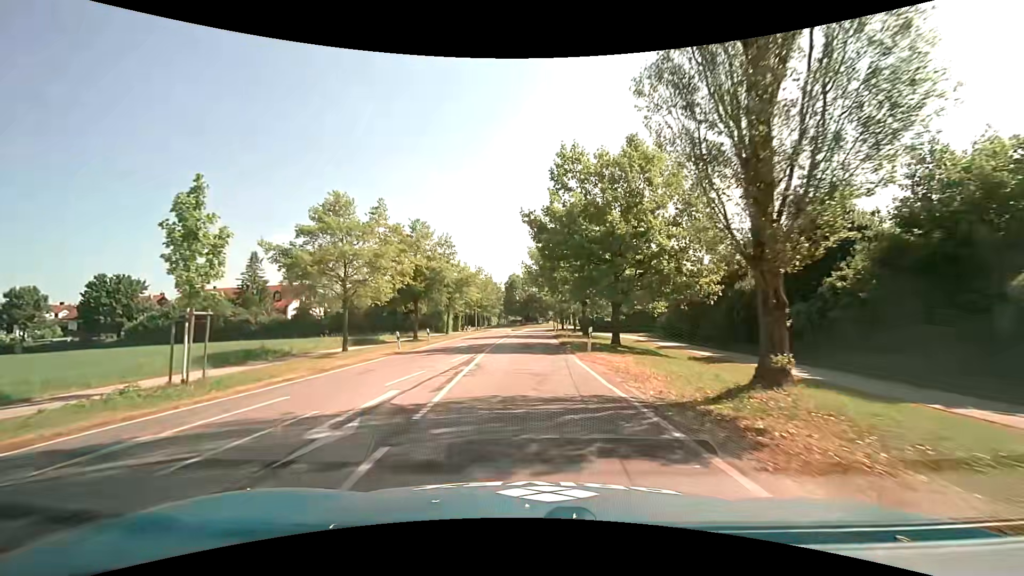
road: tertiary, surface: asphalt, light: Day
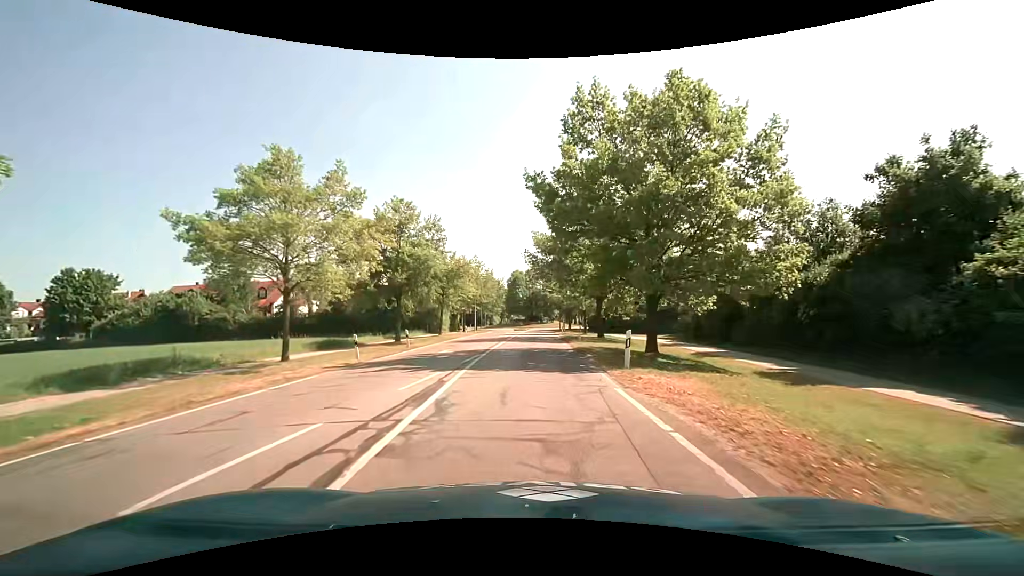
(0.0, +7.1) m; -1°
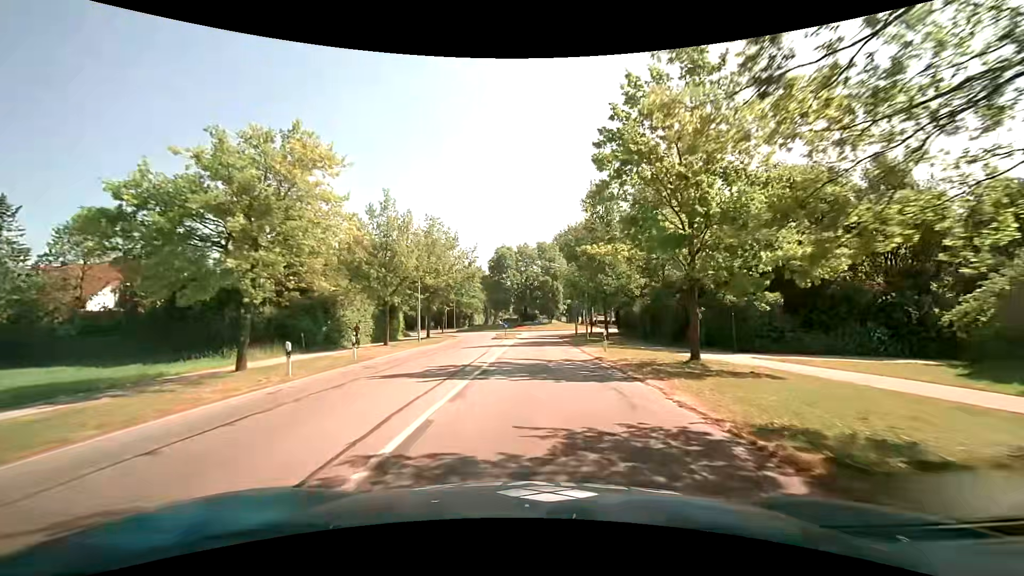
(+0.3, +35.7) m; +1°
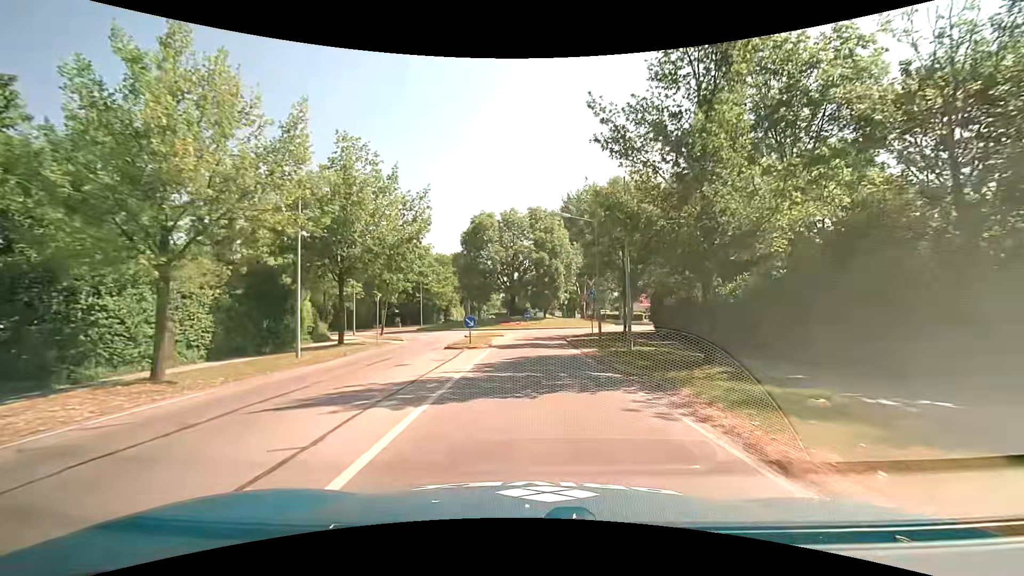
(+0.1, +19.8) m; +1°
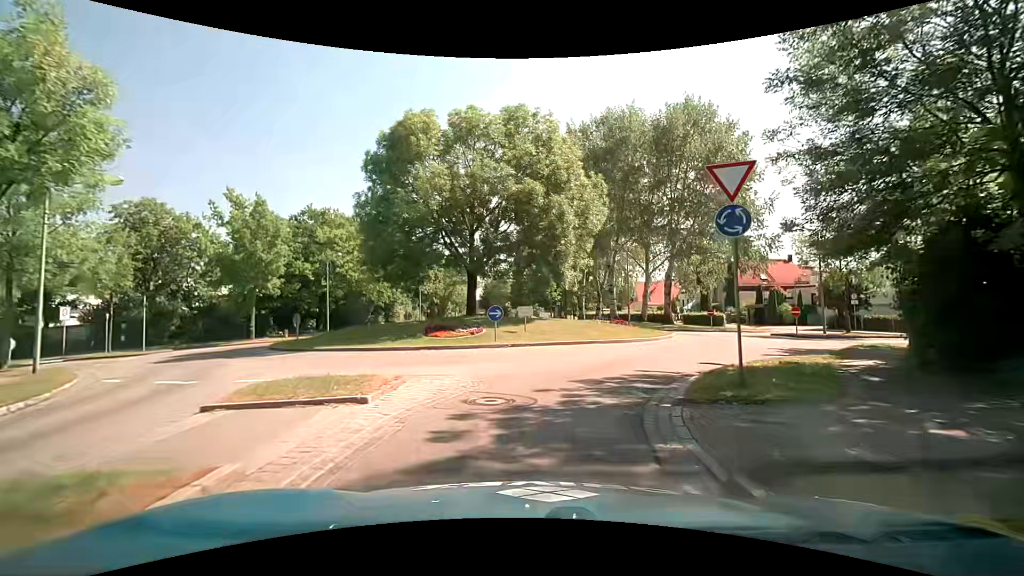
(+0.3, +25.9) m; +2°
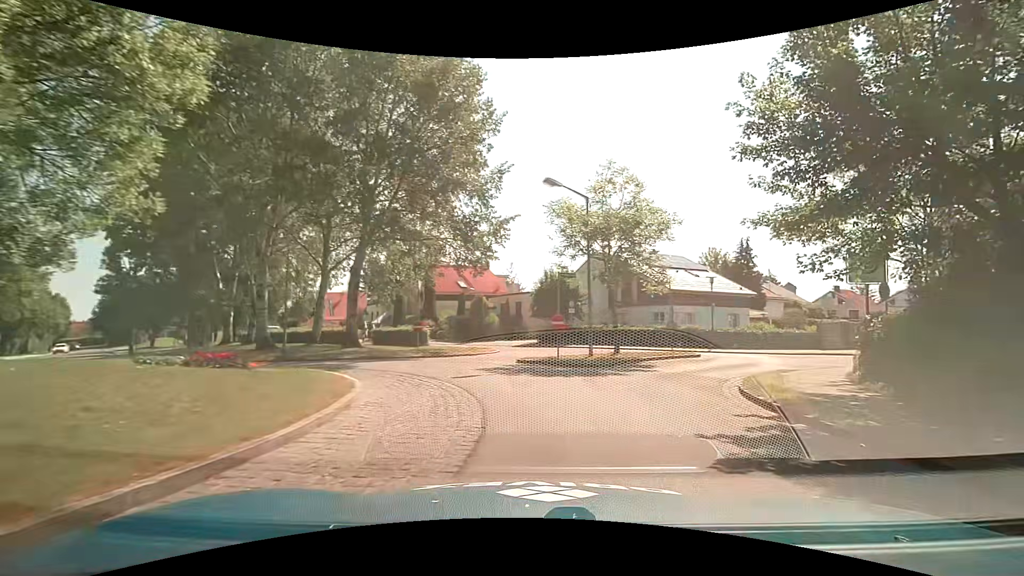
(+3.1, +15.9) m; +33°
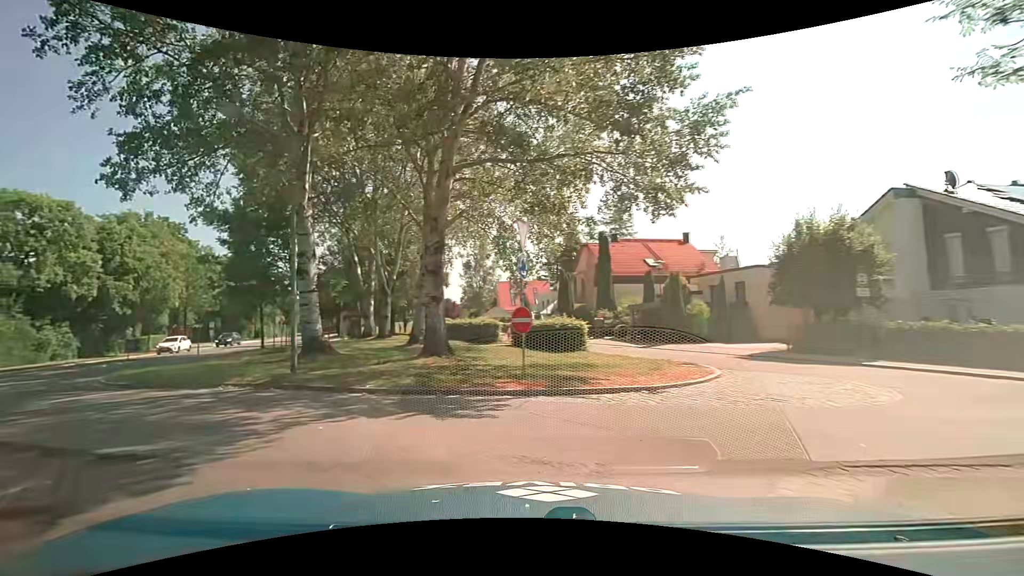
(+0.1, +14.5) m; -21°
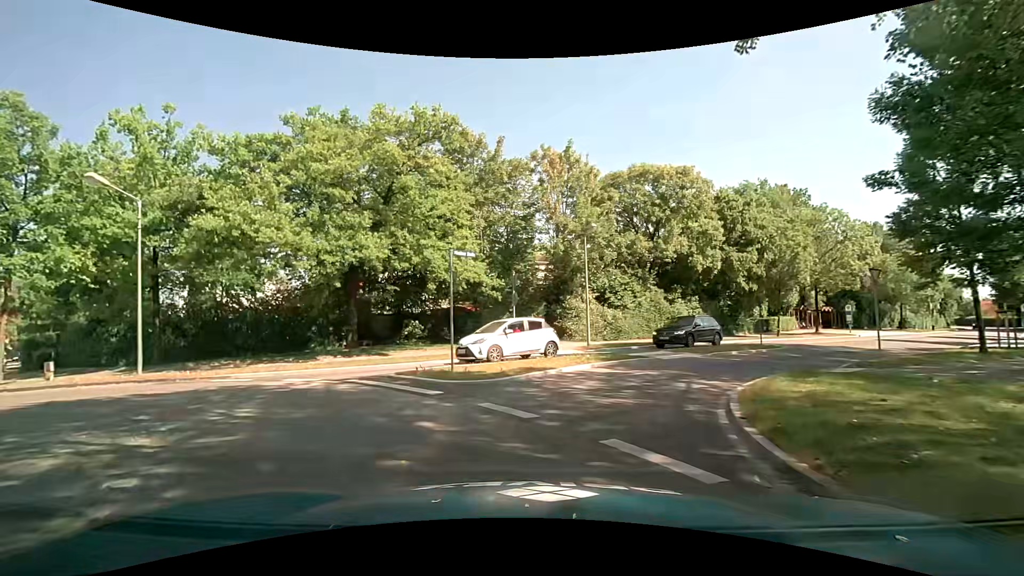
(-7.3, +11.5) m; -63°
(0, +10) (+6, +18) (+13, +25) (+21, +32) (+28, +39) (+35, +46) (+42, +53) (+49, +60) (+56, +67) (+63, +74) m
